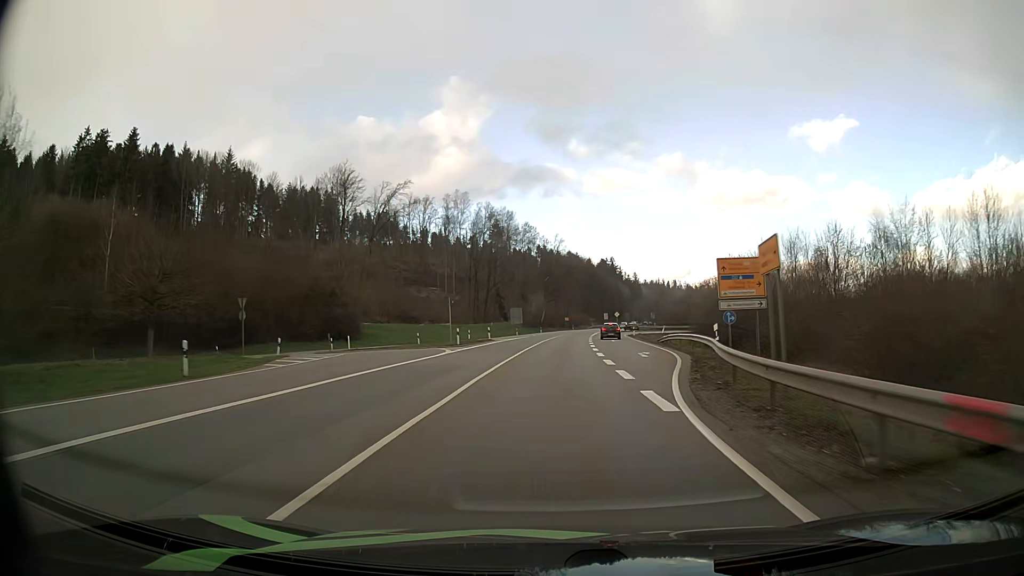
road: primary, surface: asphalt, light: Day
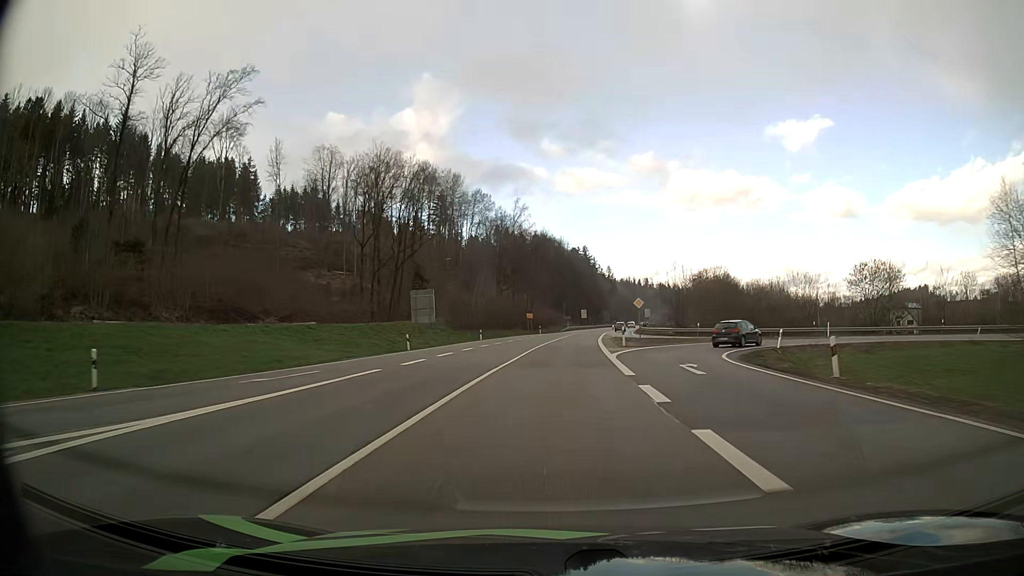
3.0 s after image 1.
(+1.9, +59.8) m; +3°
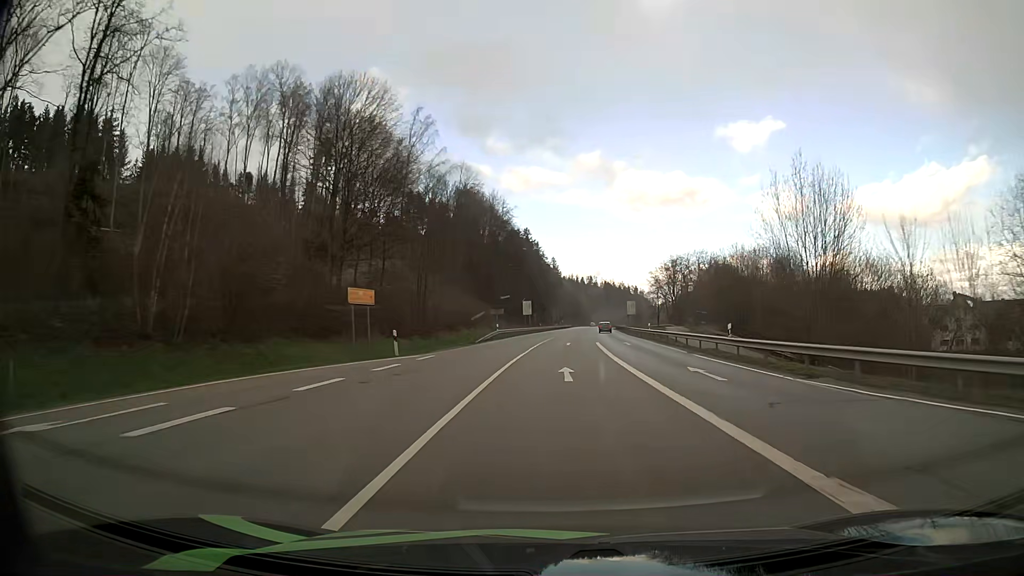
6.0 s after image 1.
(+2.6, +64.4) m; +5°
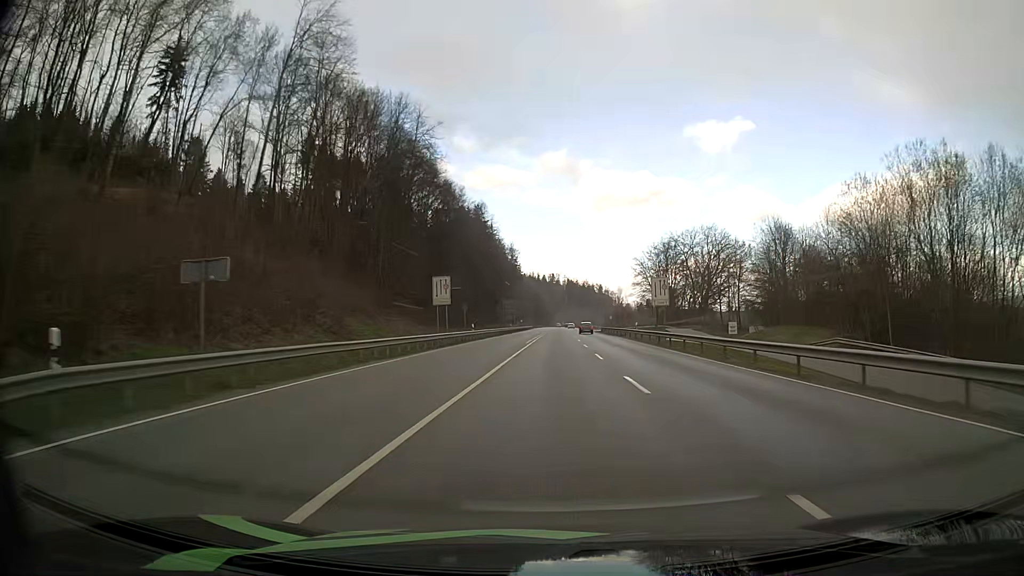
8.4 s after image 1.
(+1.7, +53.5) m; +3°
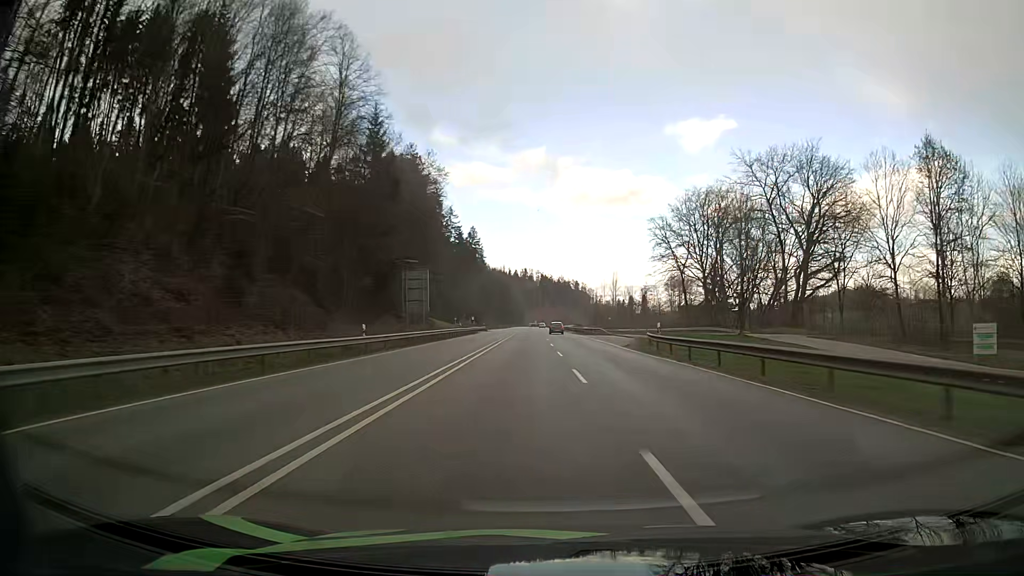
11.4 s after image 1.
(+1.5, +70.0) m; +2°
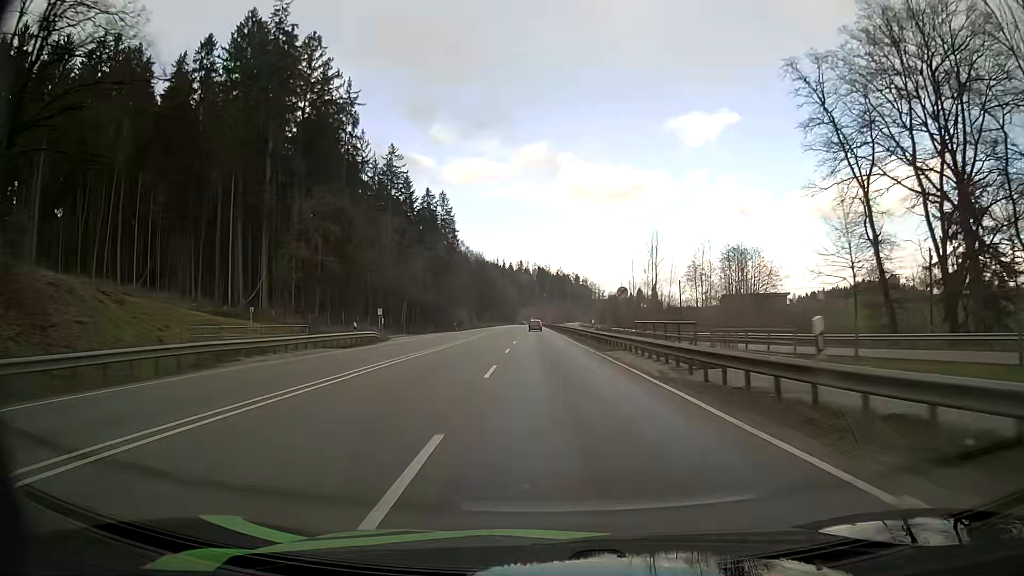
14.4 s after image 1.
(+0.7, +71.3) m; +1°
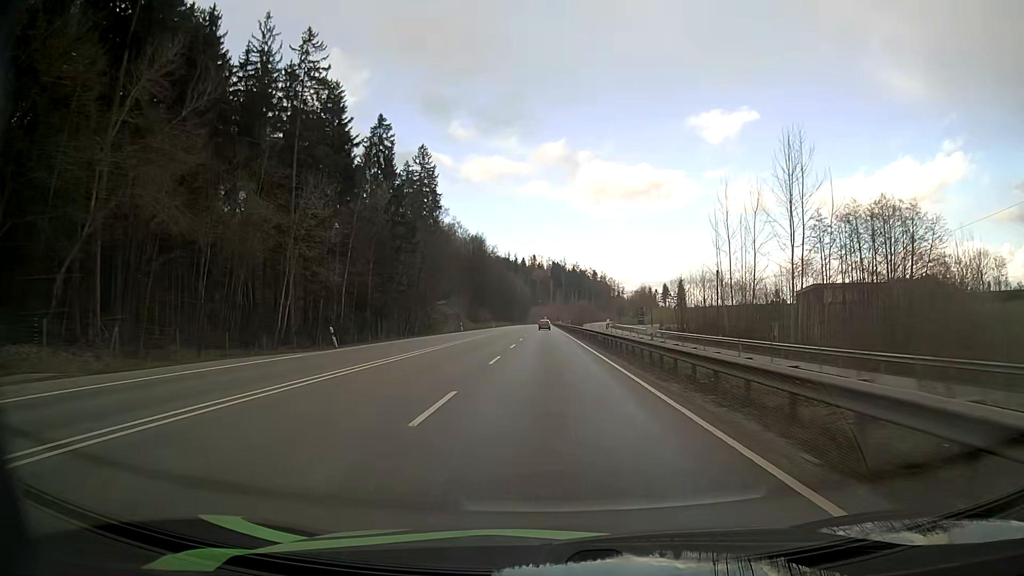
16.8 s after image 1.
(-1.0, +55.3) m; -2°
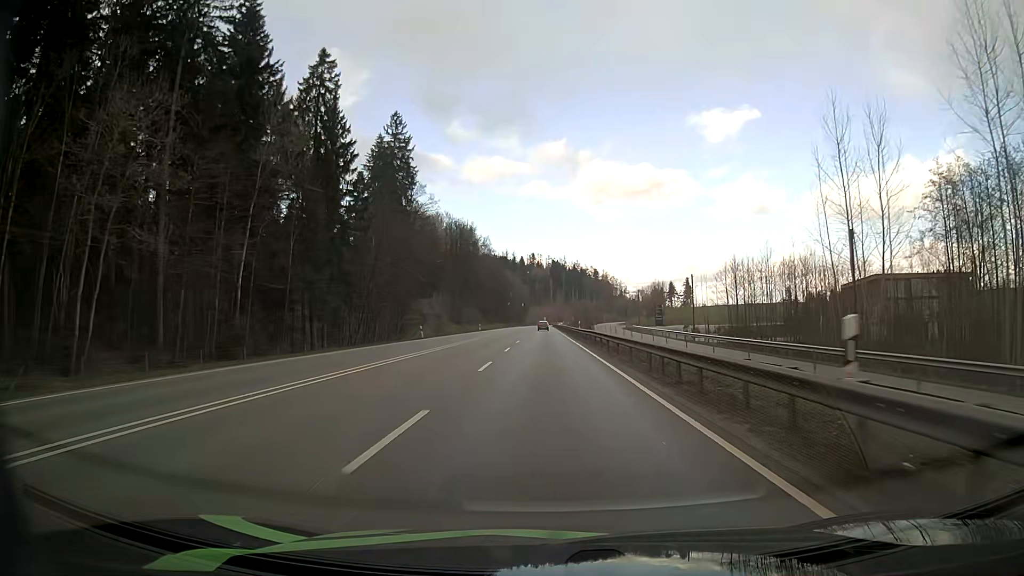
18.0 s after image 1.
(0.0, +26.2) m; 0°
(0, +10) (0, +20) (0, +30) (0, +40) (0, +50) (0, +60) (-1, +70) (-1, +80) (-1, +90) (-1, +100) m
